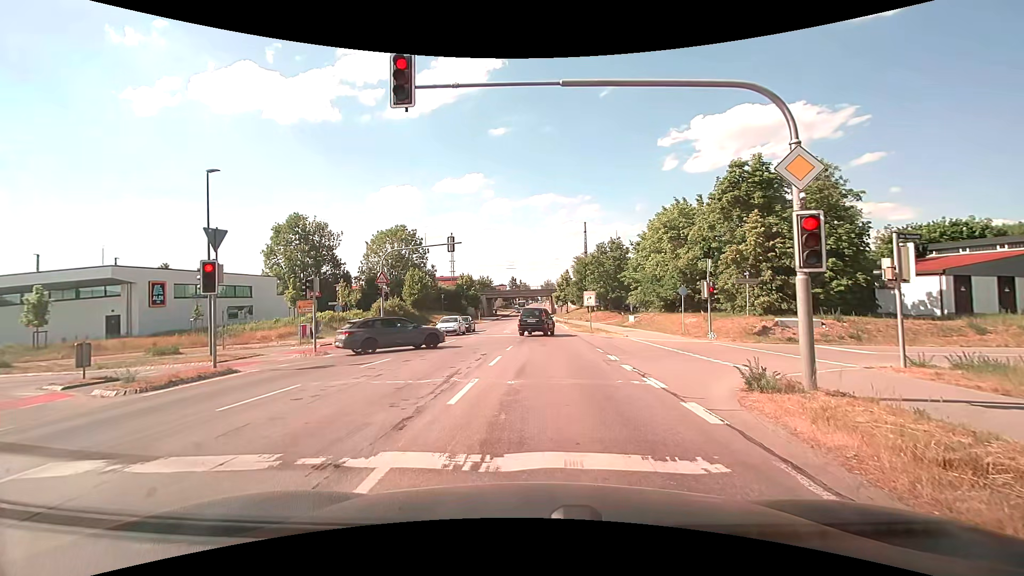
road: secondary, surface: asphalt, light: Day
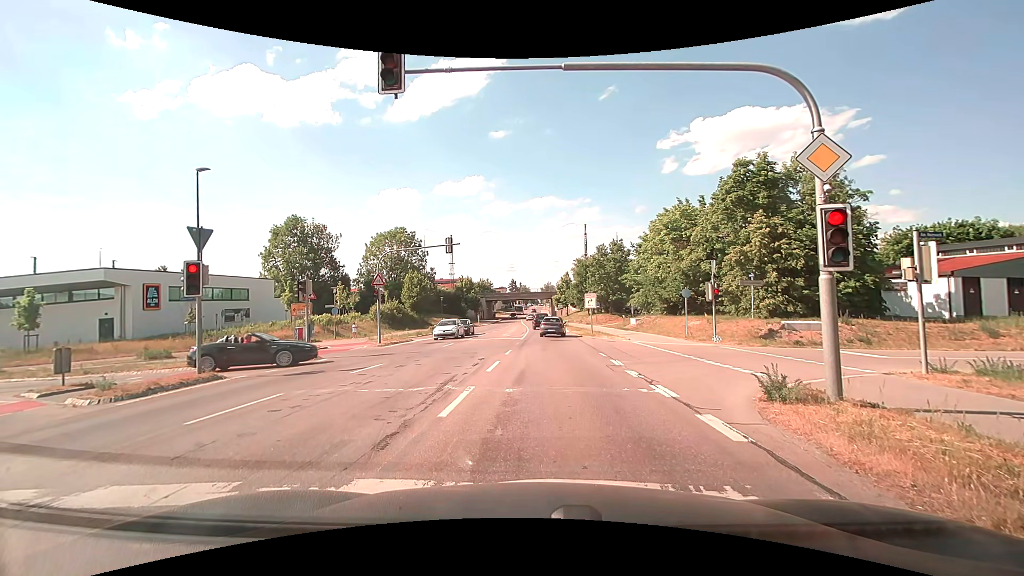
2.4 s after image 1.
(0.0, +0.7) m; 0°
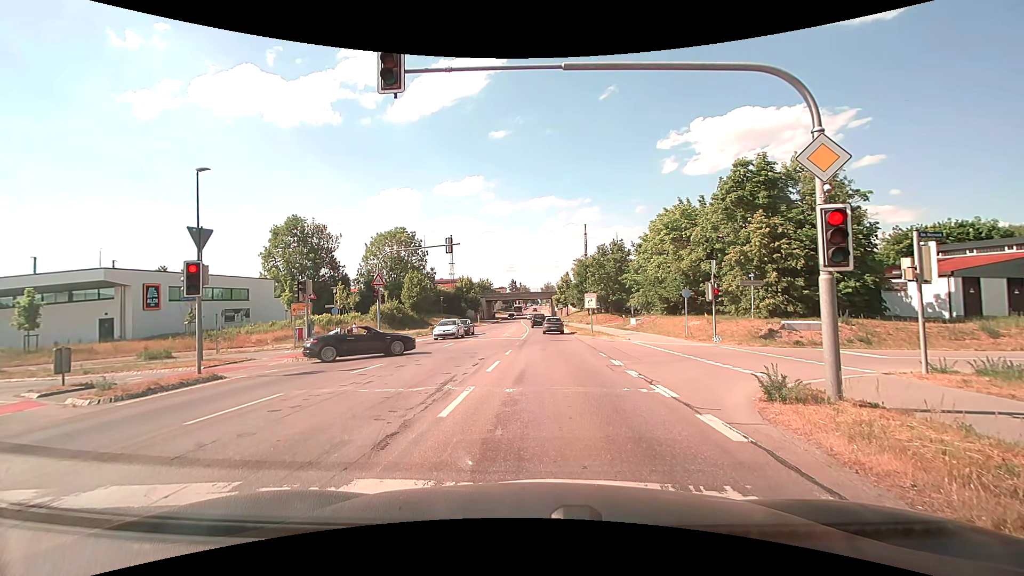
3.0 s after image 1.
(0.0, 0.0) m; 0°
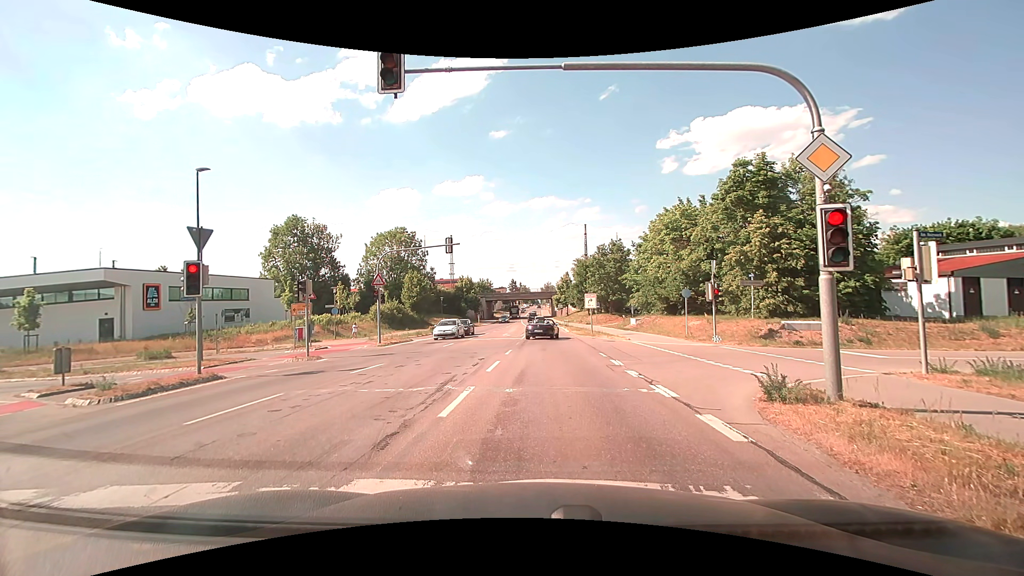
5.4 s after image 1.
(0.0, 0.0) m; 0°
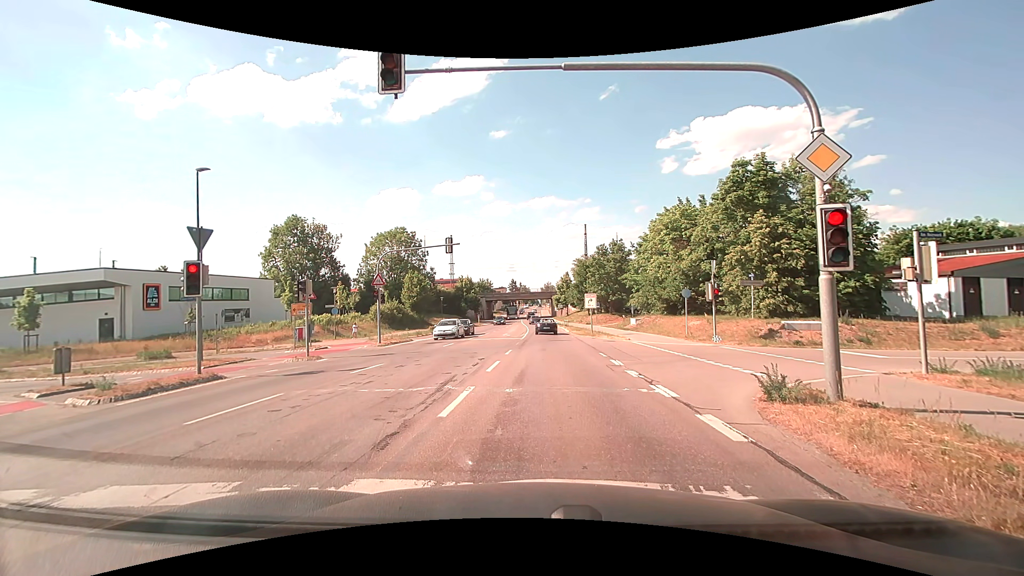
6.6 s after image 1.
(0.0, 0.0) m; 0°
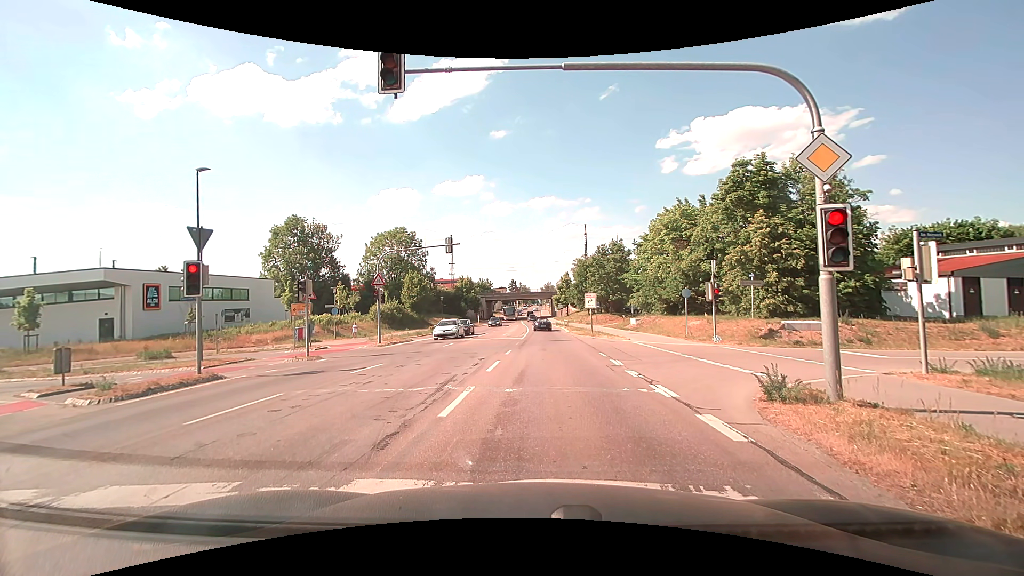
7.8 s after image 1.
(0.0, 0.0) m; 0°
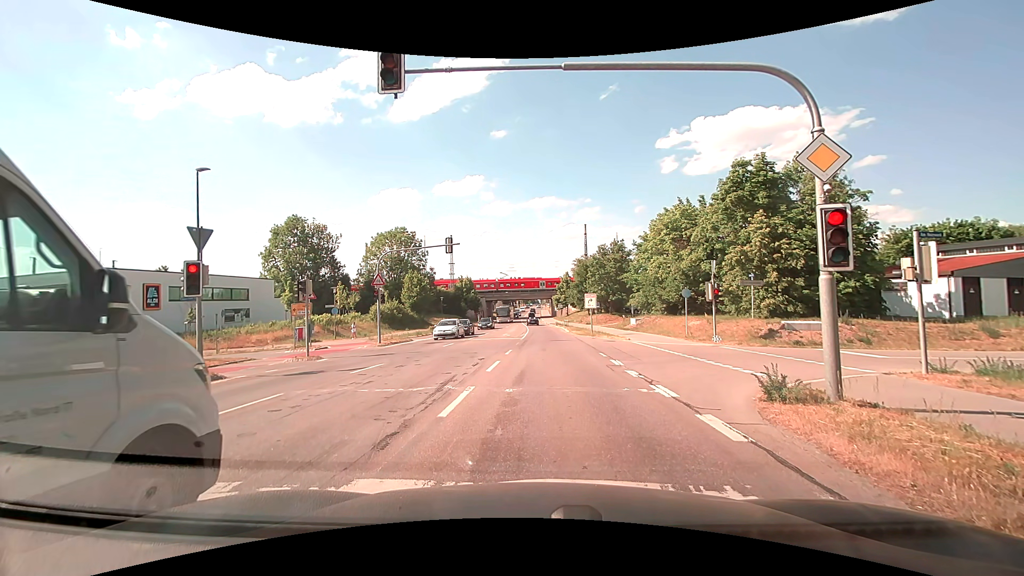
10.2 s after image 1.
(0.0, 0.0) m; 0°
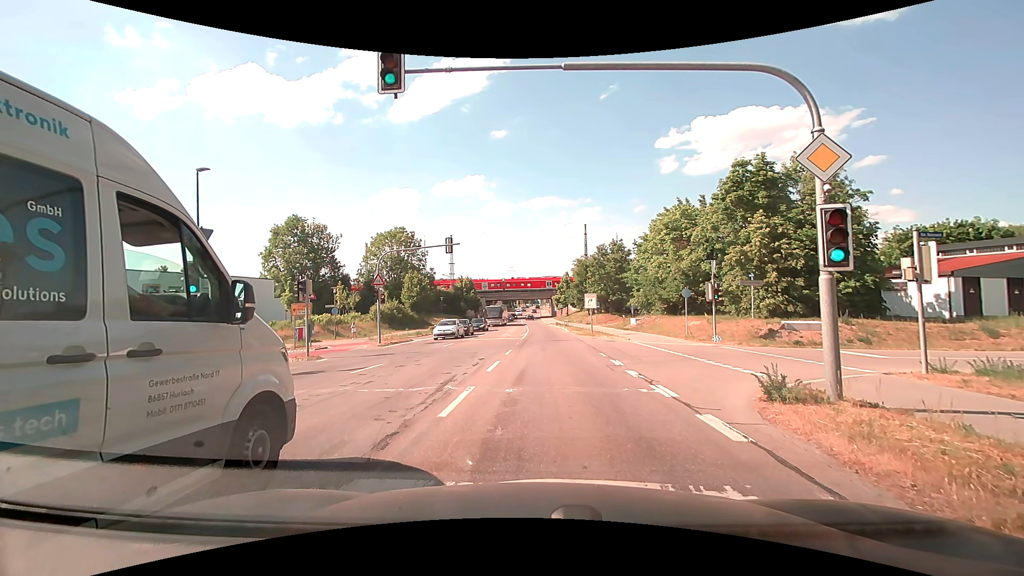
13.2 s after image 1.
(0.0, 0.0) m; 0°
(0, +10) (0, +20) (0, +30) (0, +40) (0, +50) (0, +60) (-1, +70) (-1, +80) (-2, +90) (-2, +100) m
